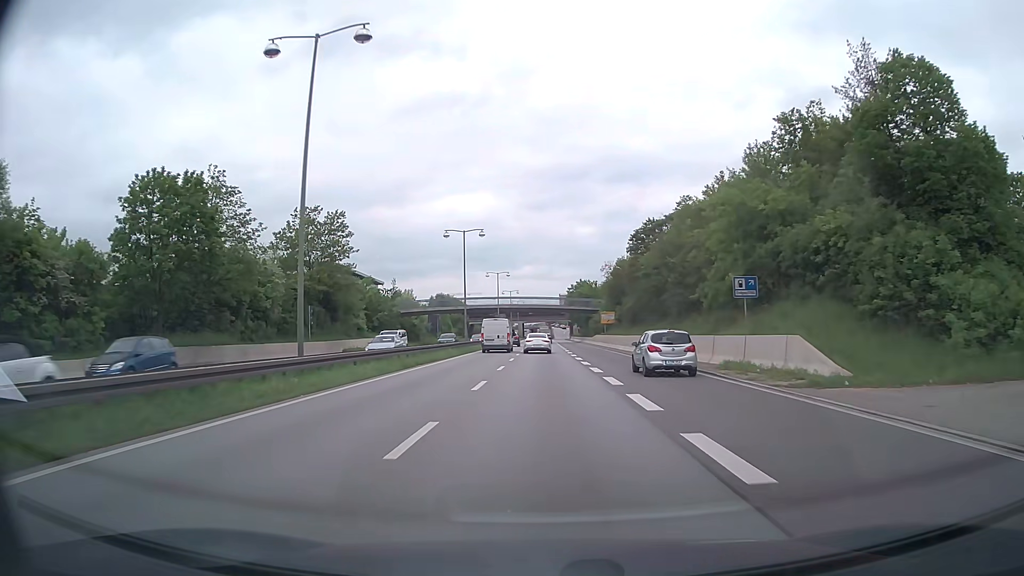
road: trunk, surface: asphalt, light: Day
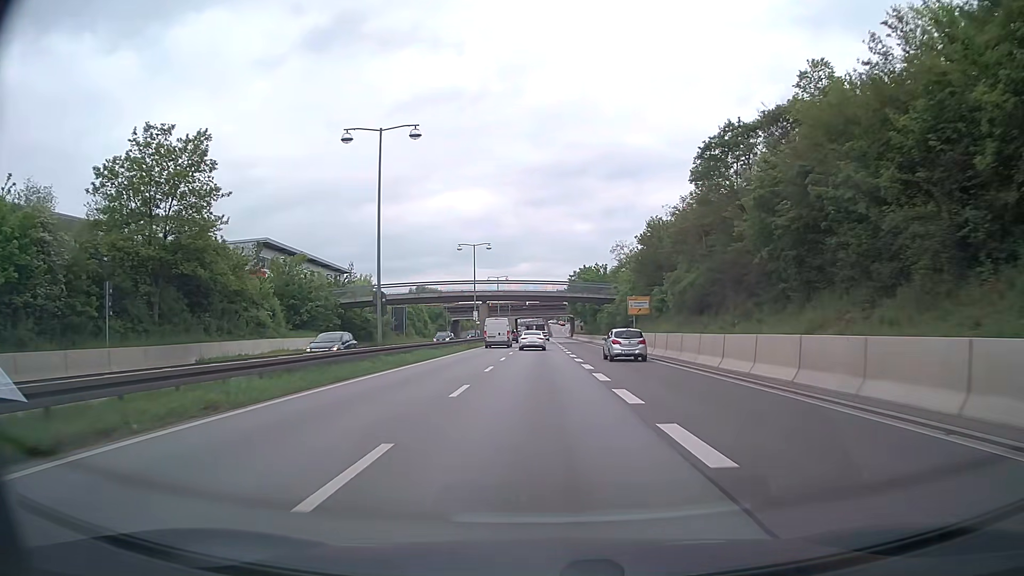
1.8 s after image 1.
(0.0, +29.2) m; 0°
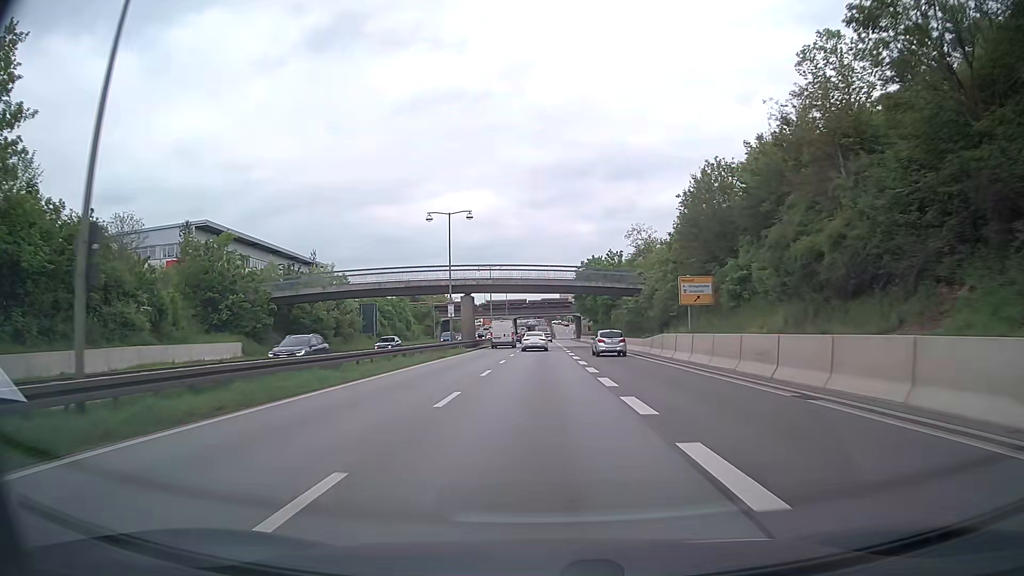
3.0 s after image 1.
(-0.1, +19.6) m; 0°
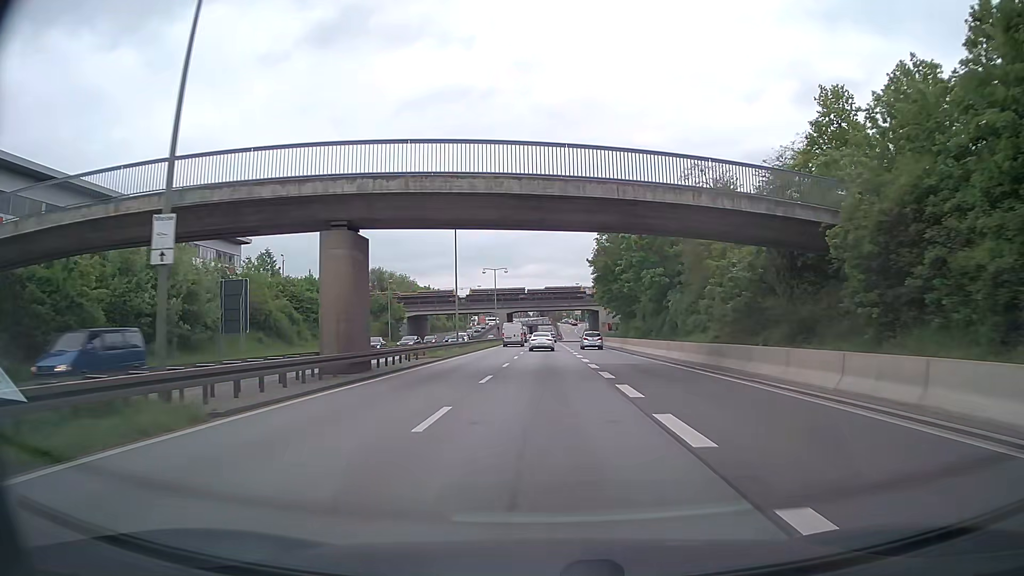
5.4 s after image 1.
(-0.1, +39.0) m; -1°
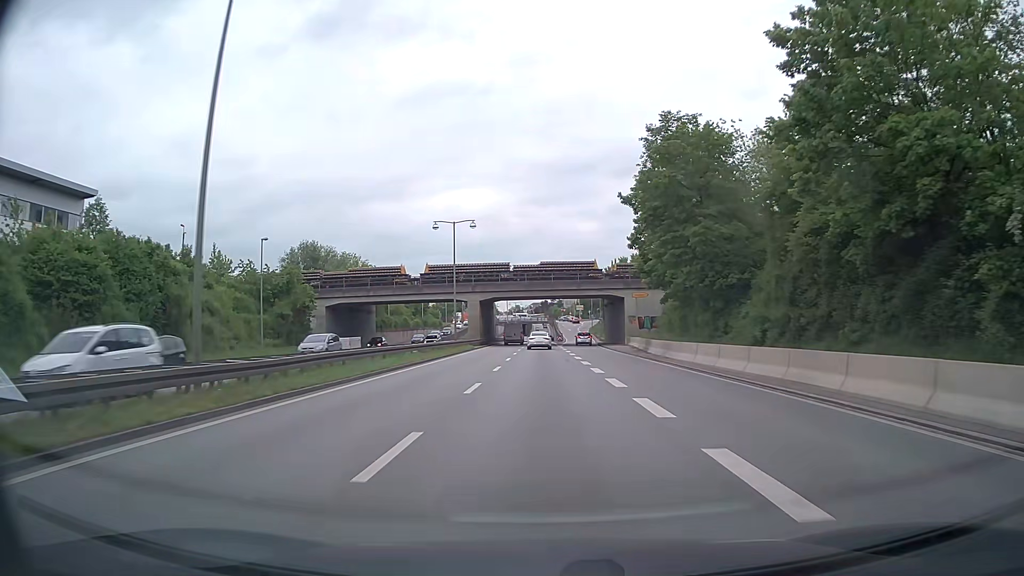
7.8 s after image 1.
(+0.3, +39.1) m; +1°
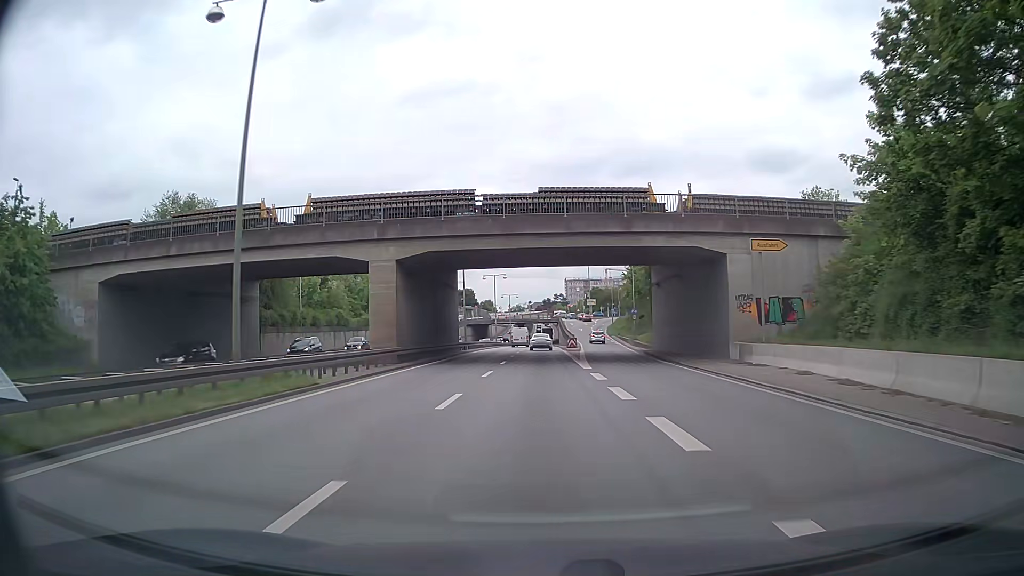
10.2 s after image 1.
(0.0, +38.9) m; 0°
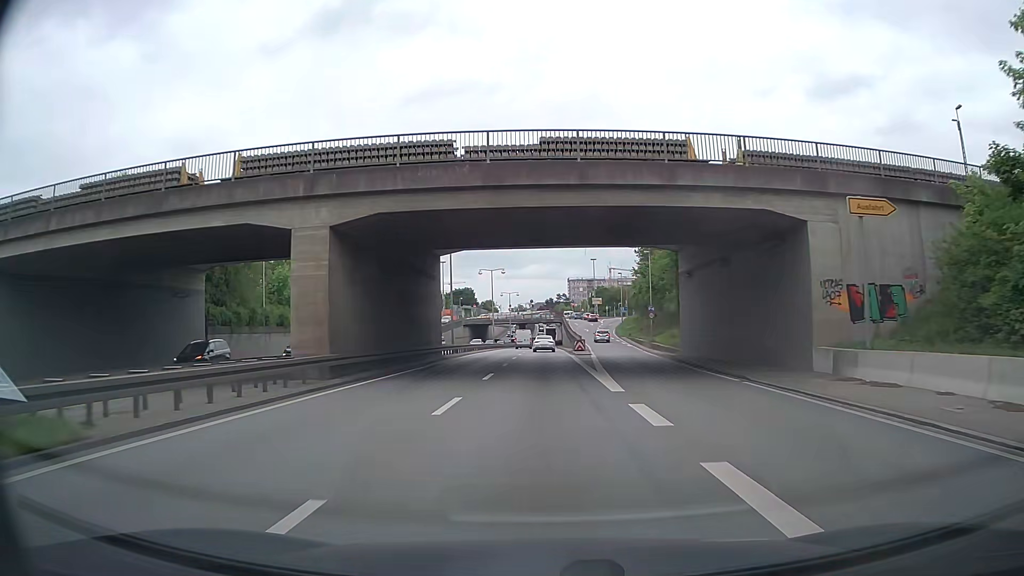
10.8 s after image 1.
(-0.1, +9.7) m; 0°
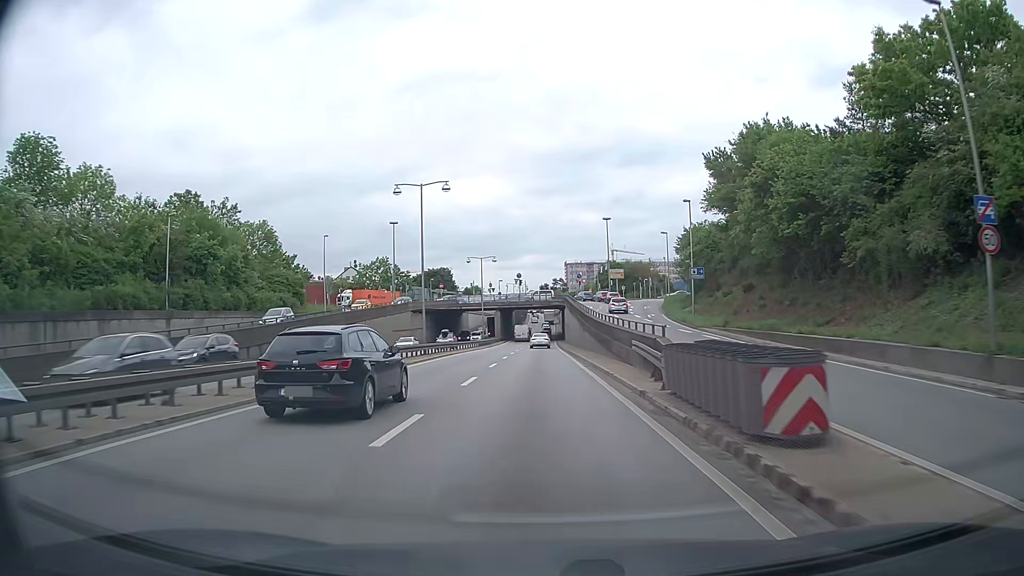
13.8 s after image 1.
(+0.2, +48.5) m; +1°
(0, +10) (0, +20) (0, +30) (0, +40) (0, +50) (-1, +60) (-1, +70) (-1, +80) (-1, +90) (-1, +100) m
